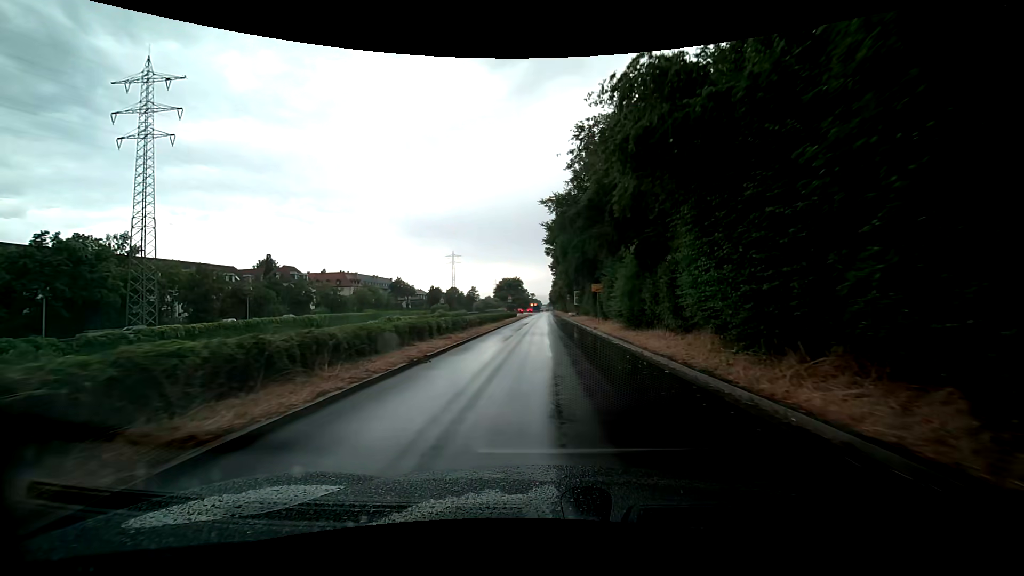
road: trunk_link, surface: asphalt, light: Day
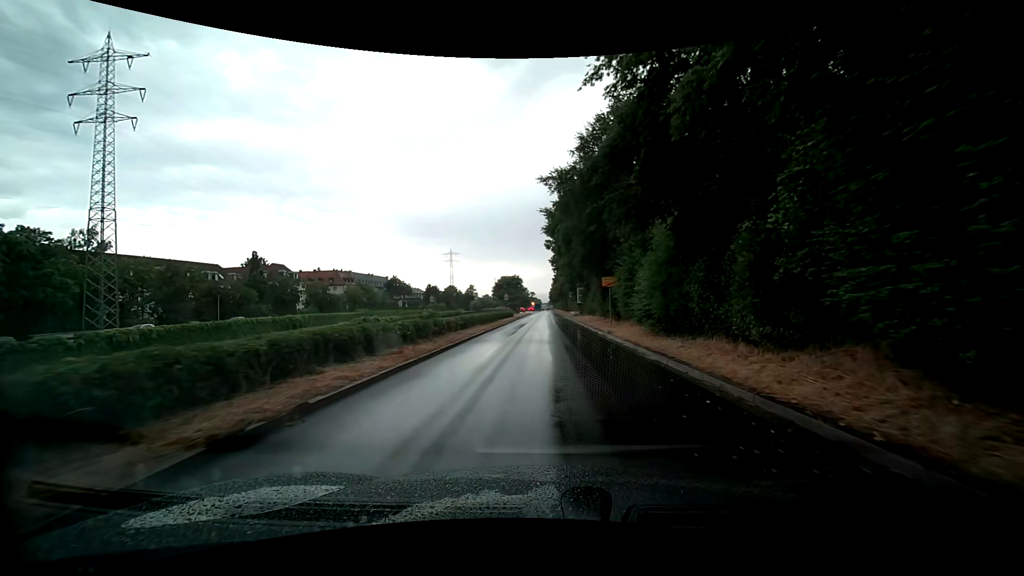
(0.0, +6.8) m; +1°
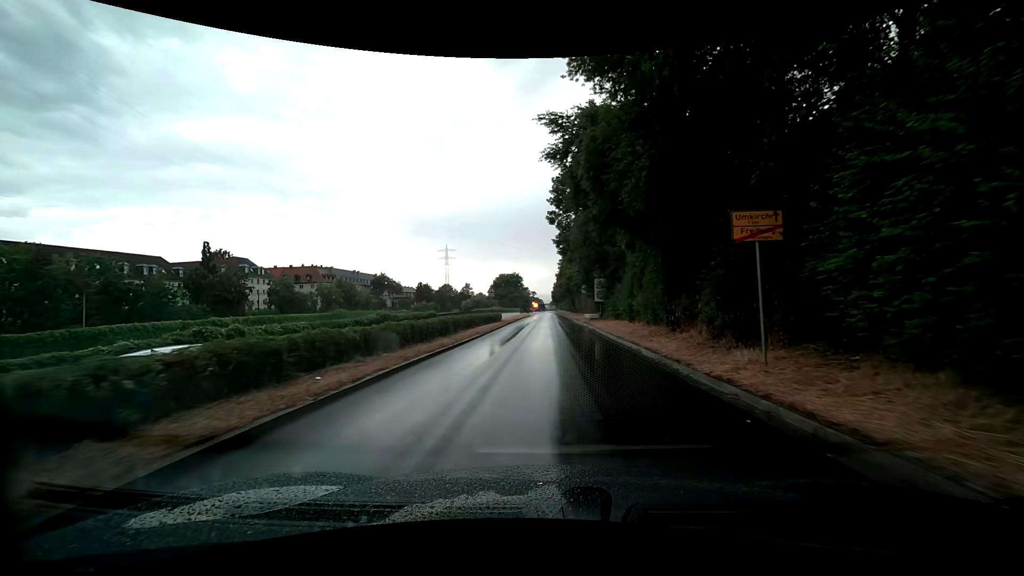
(-0.1, +20.8) m; -1°
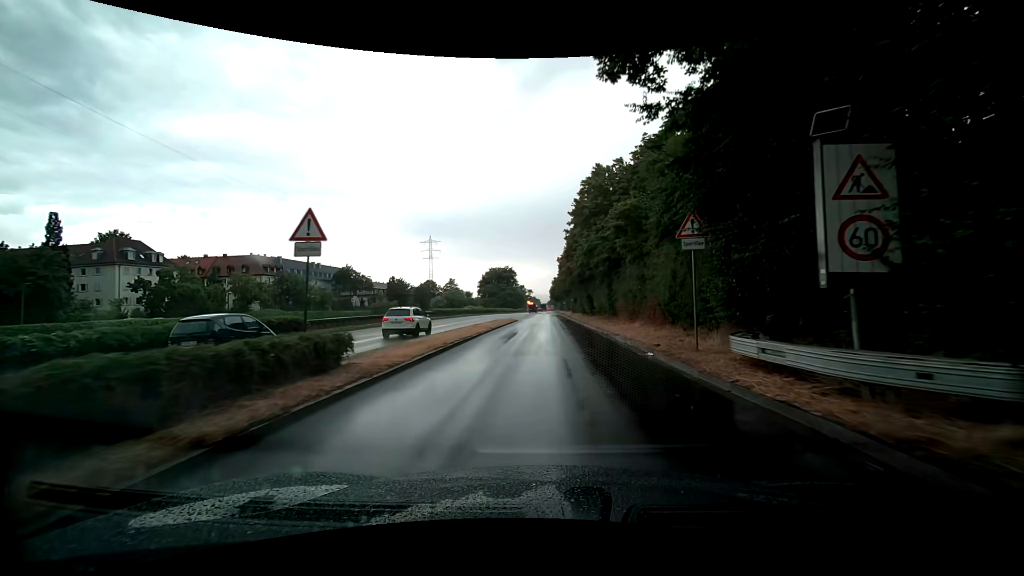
(+0.1, +36.5) m; 0°
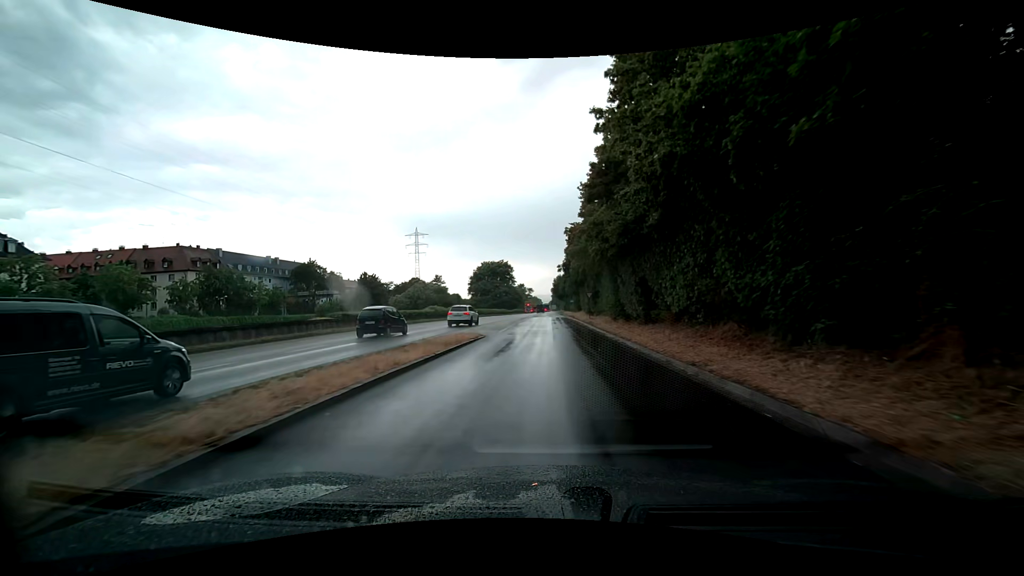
(+0.3, +29.9) m; 0°
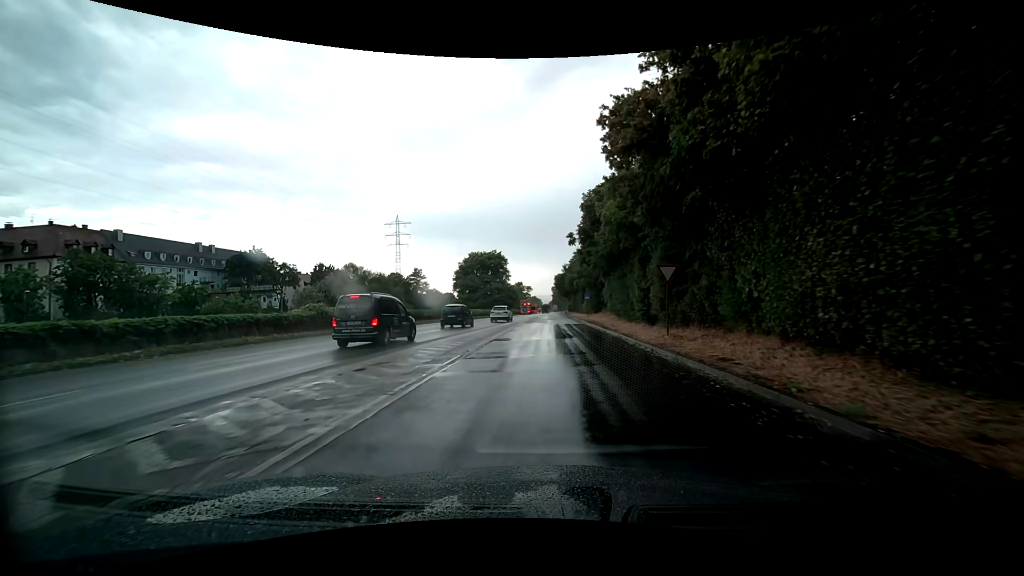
(-0.3, +30.8) m; 0°
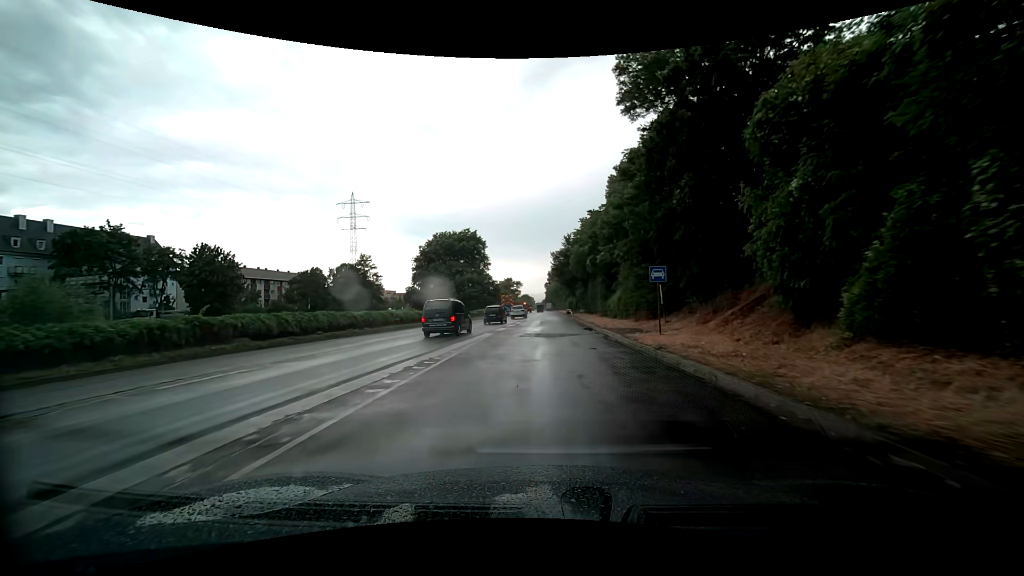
(+0.1, +39.3) m; +1°
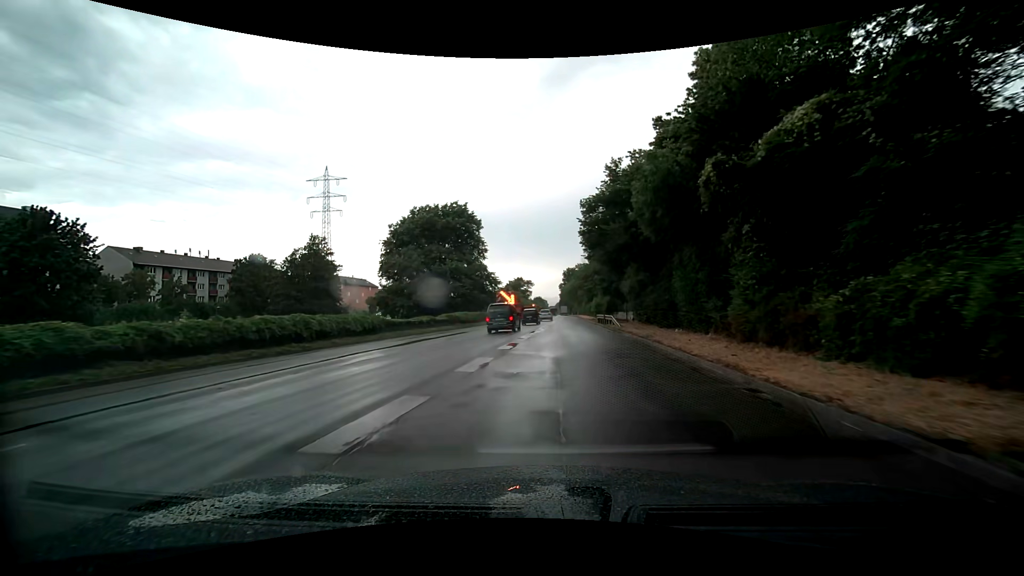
(-0.2, +30.9) m; -2°
(0, +10) (0, +20) (0, +30) (0, +40) (0, +50) (0, +60) (0, +70) (0, +80) (+1, +90) (+1, +100) m
